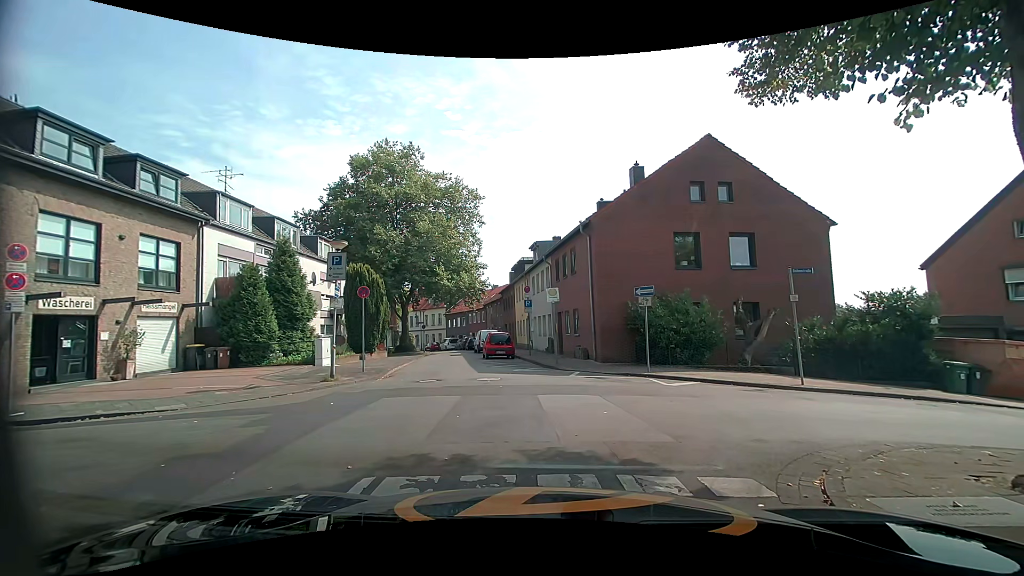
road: residential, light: Day
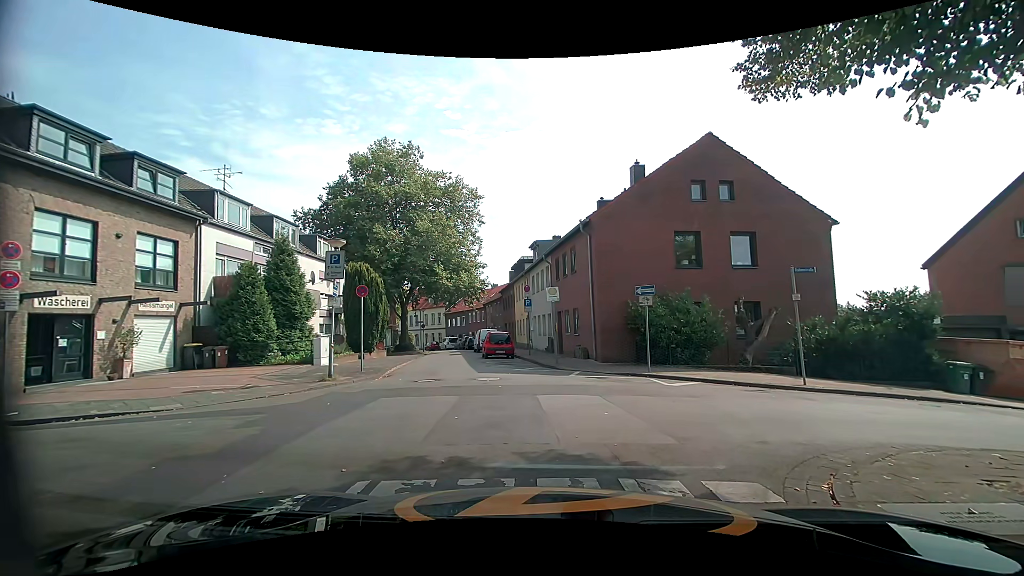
(0.0, +0.1) m; 0°
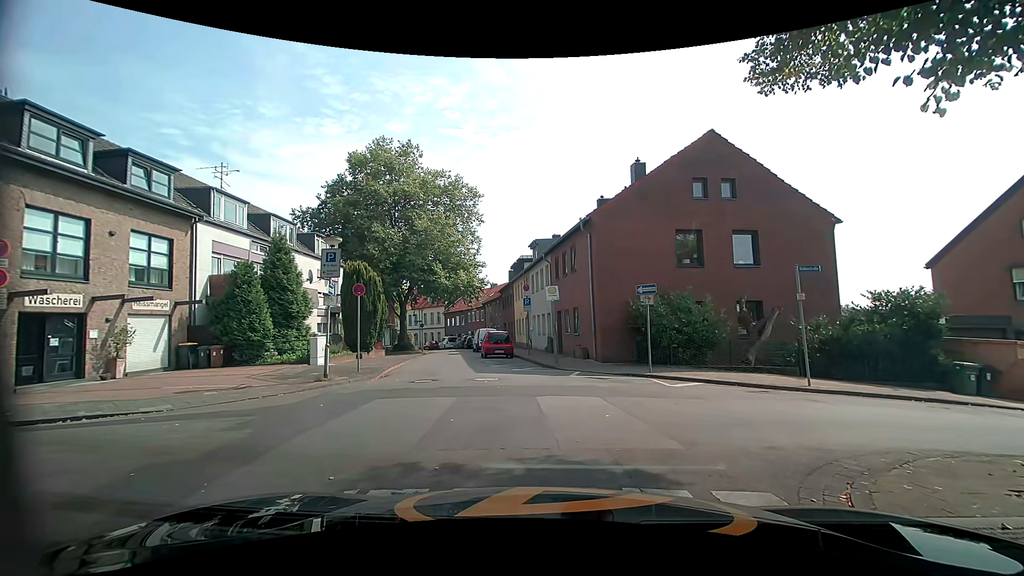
(0.0, +0.3) m; 0°
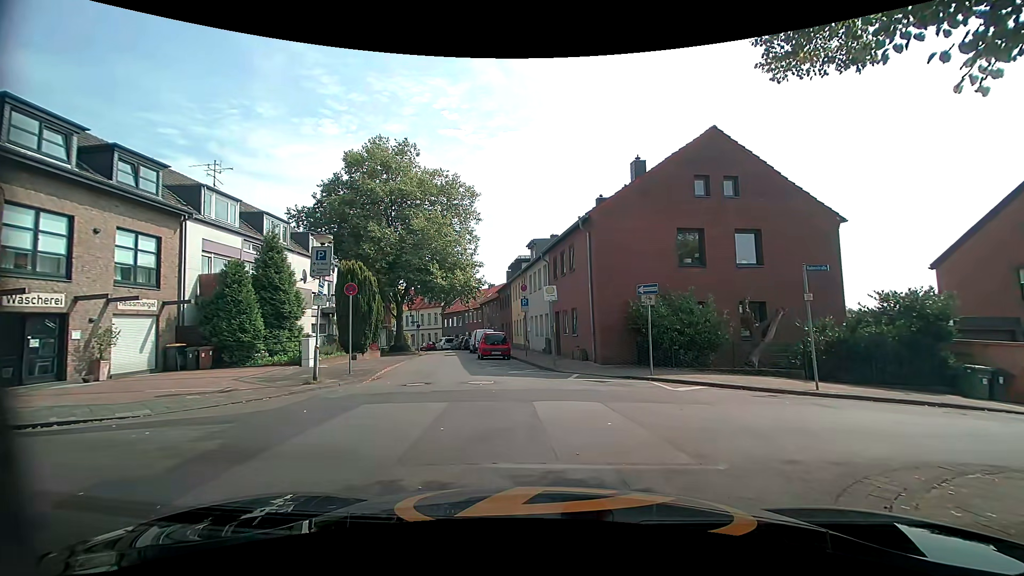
(0.0, +0.6) m; 0°
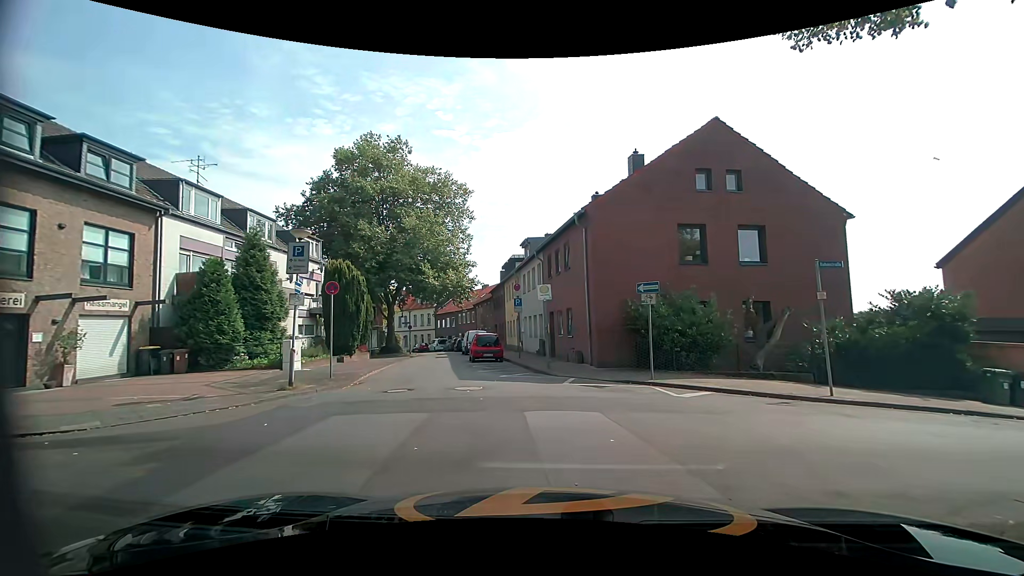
(0.0, +1.1) m; +1°
